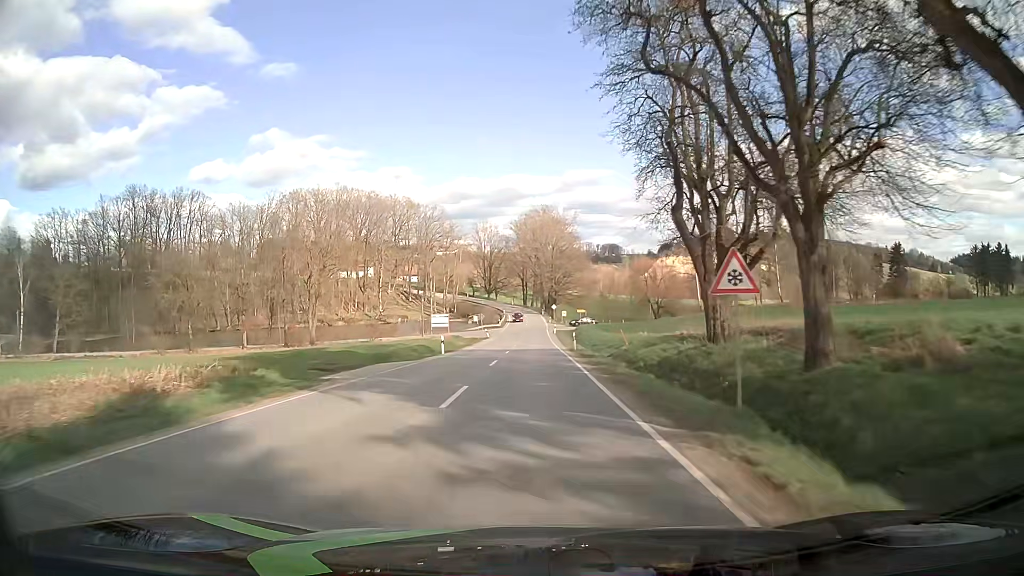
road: tertiary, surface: asphalt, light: Day
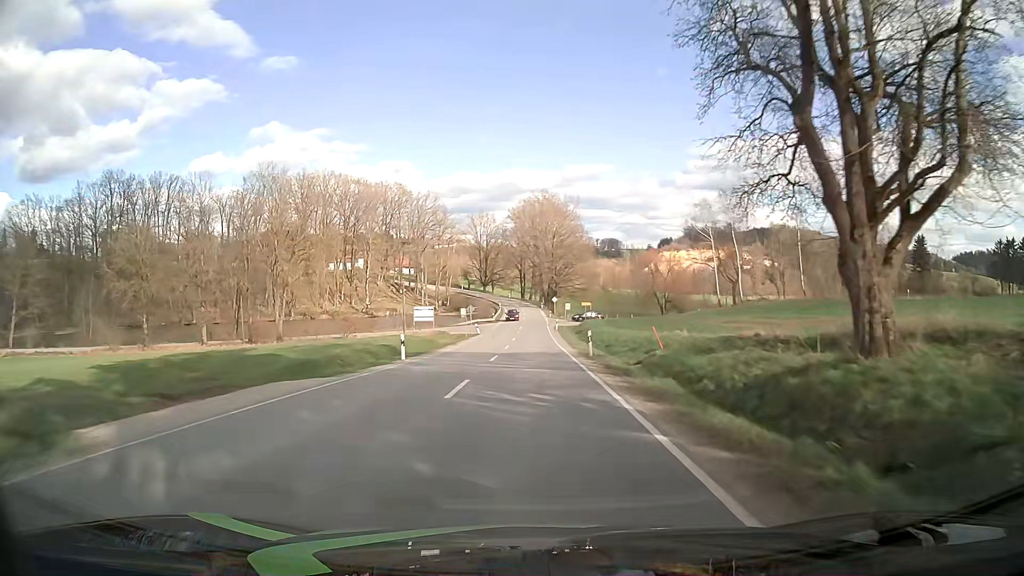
(0.0, +11.2) m; 0°
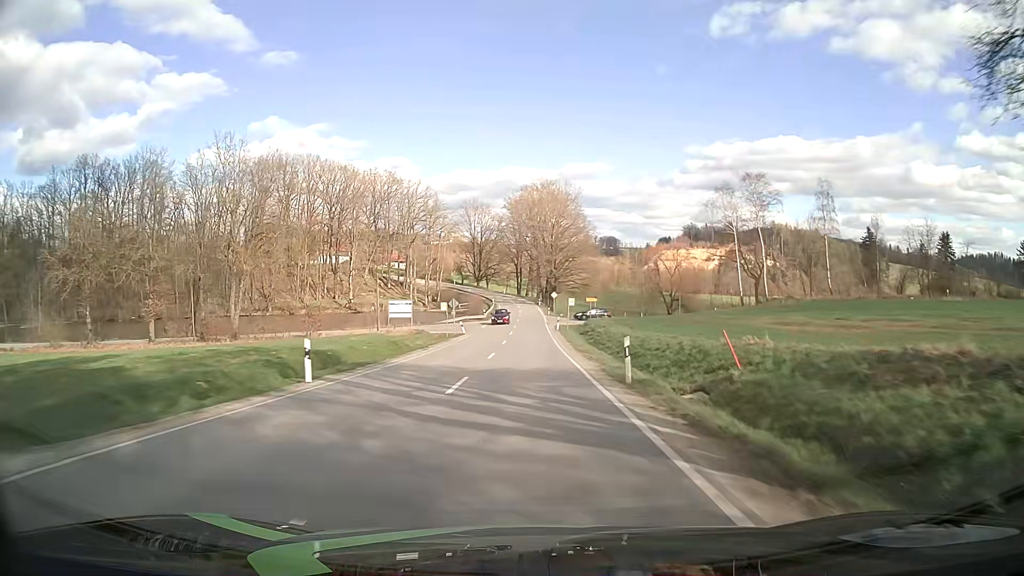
(+0.1, +11.2) m; 0°
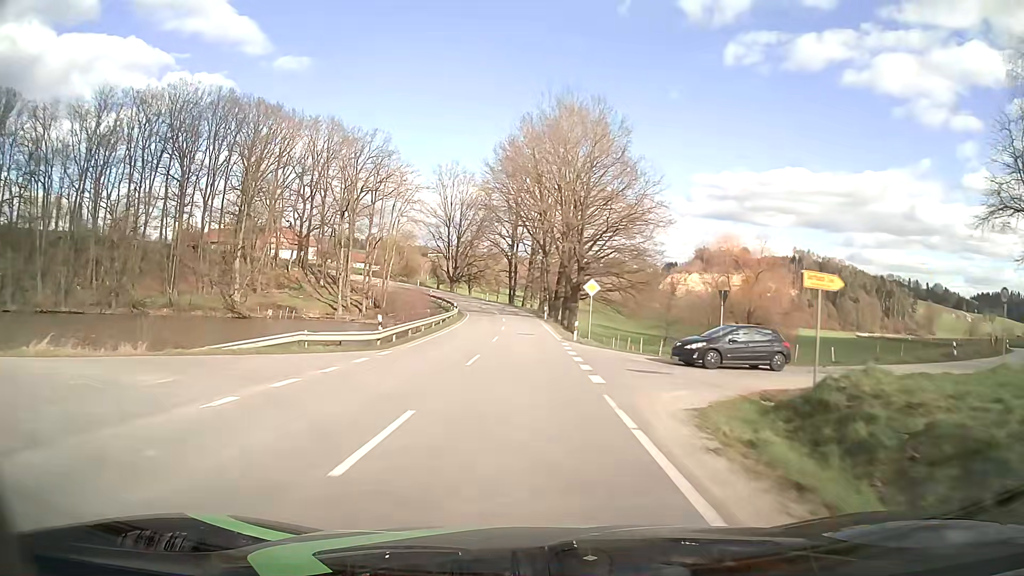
(+0.2, +54.9) m; 0°
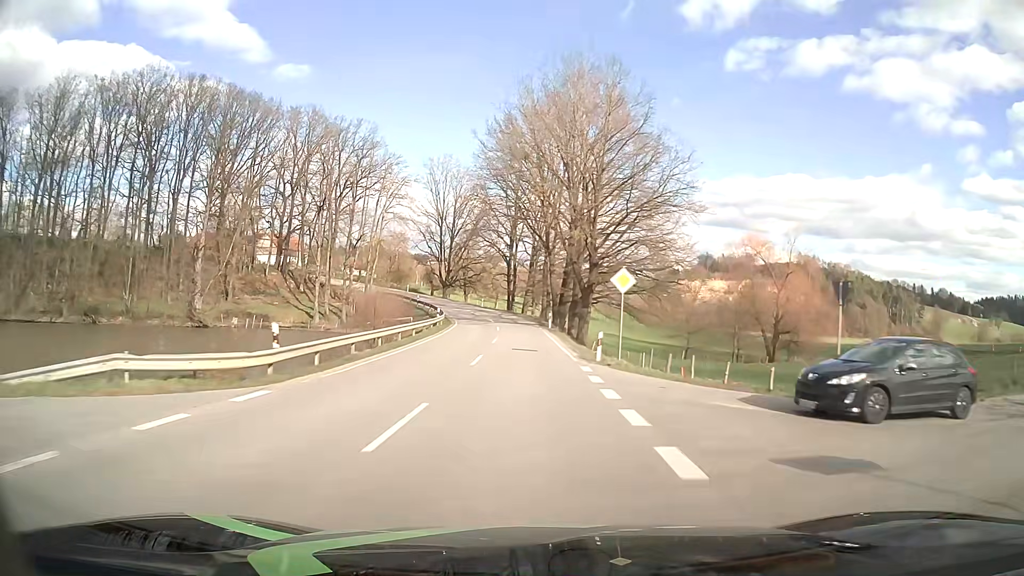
(0.0, +10.9) m; 0°
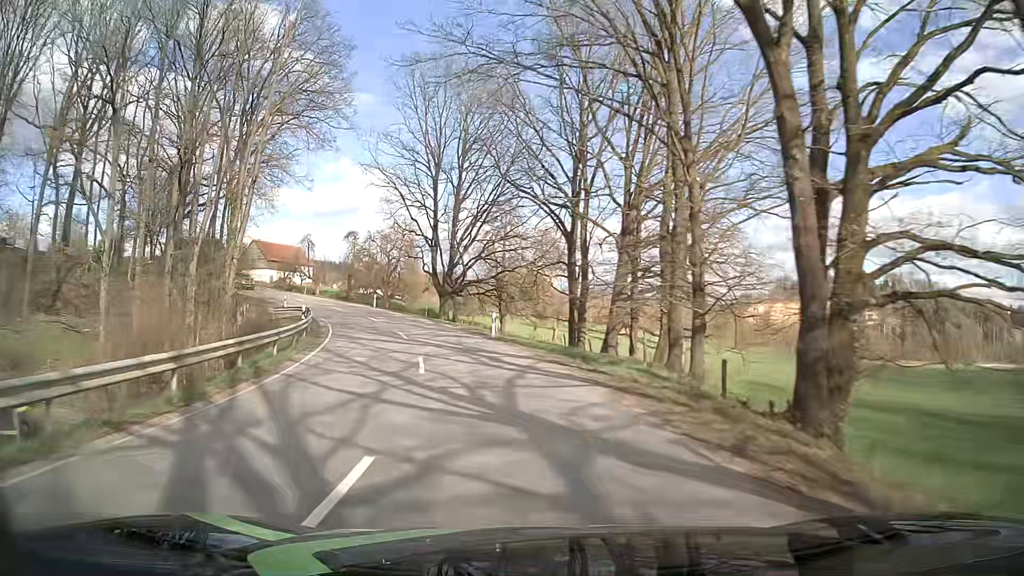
(-1.4, +52.1) m; -6°
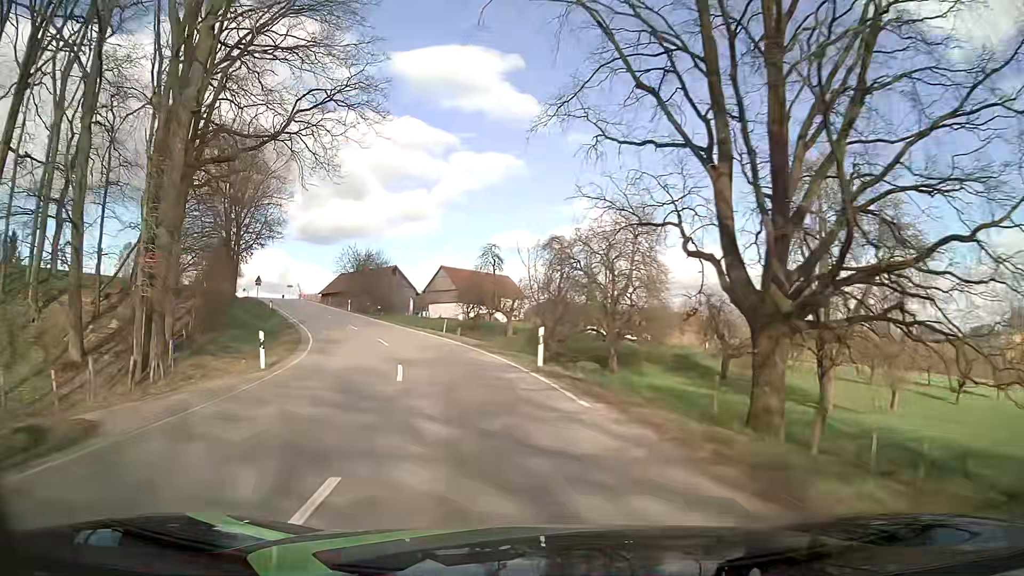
(-6.0, +36.2) m; -21°
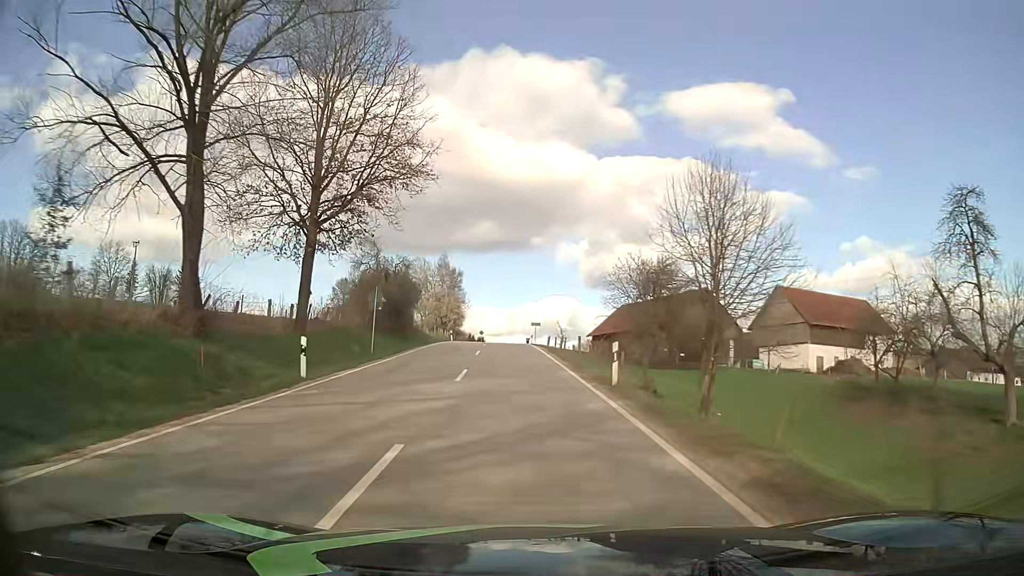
(-11.2, +45.1) m; -25°
(0, +10) (-1, +20) (-1, +30) (-1, +40) (-2, +50) (-3, +60) (-3, +70) (-3, +80) (-3, +90) (-3, +100) m
